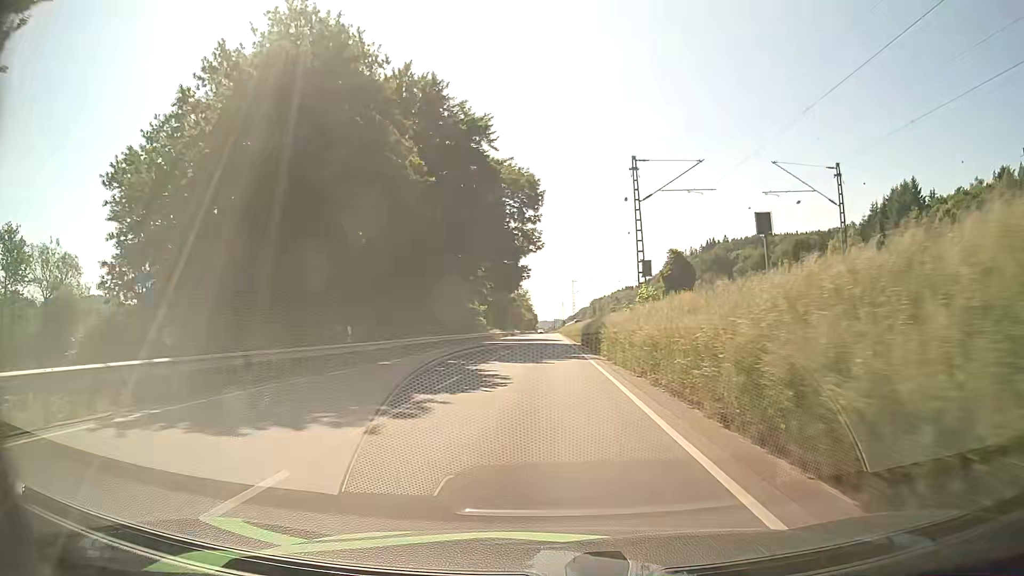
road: primary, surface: asphalt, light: Day
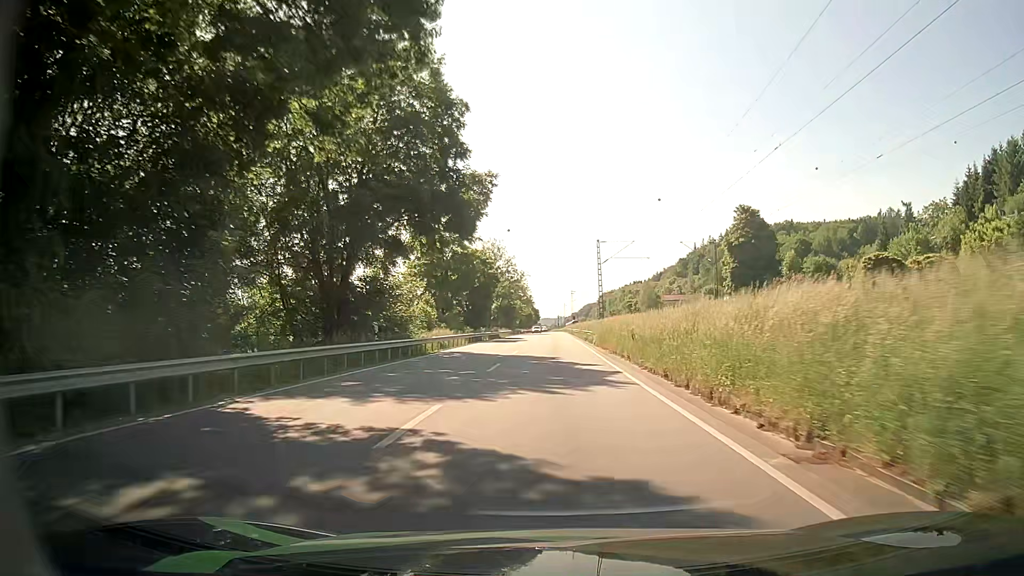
(-0.2, +50.6) m; 0°
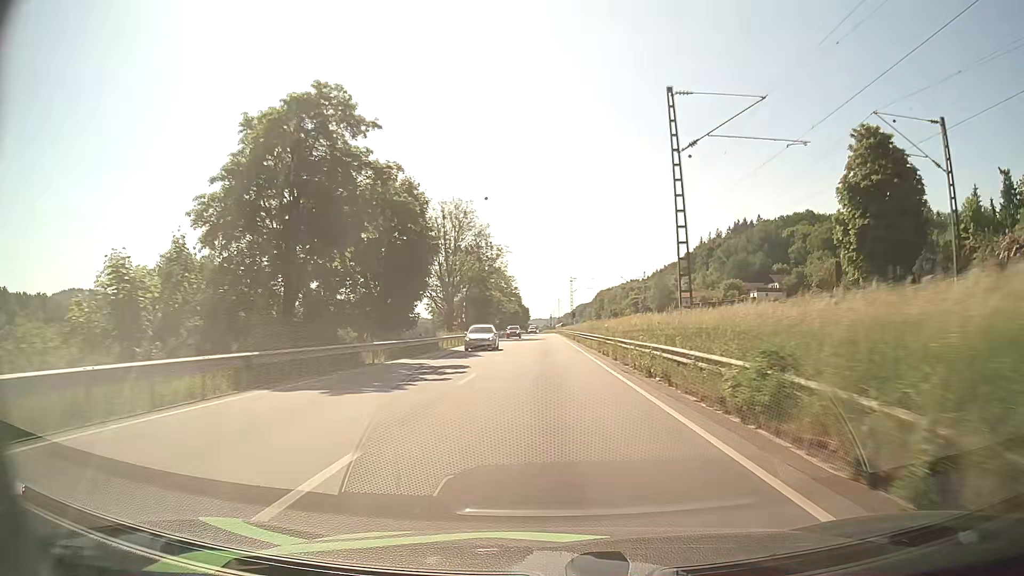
(+0.4, +41.2) m; +1°
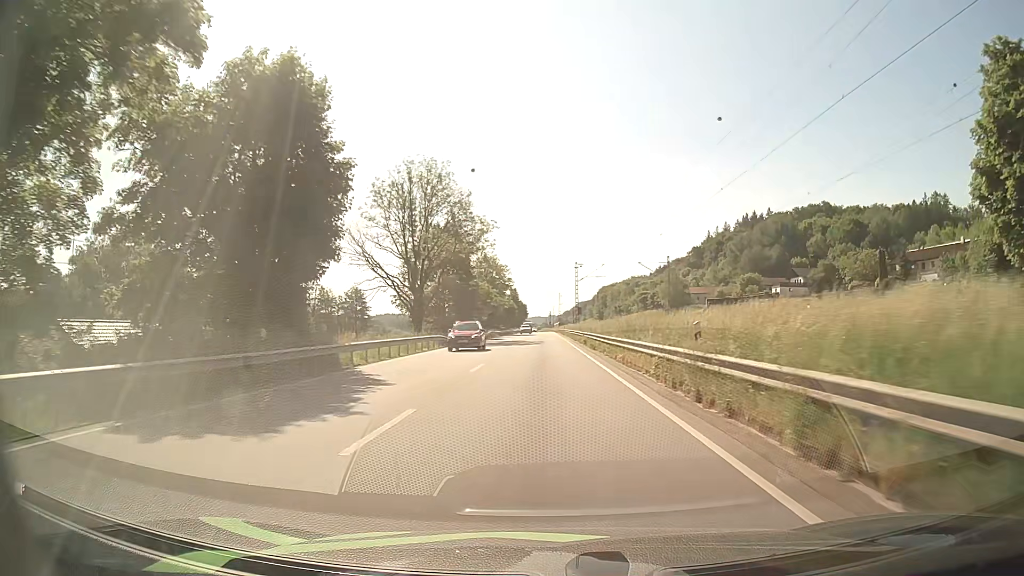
(0.0, +20.8) m; 0°
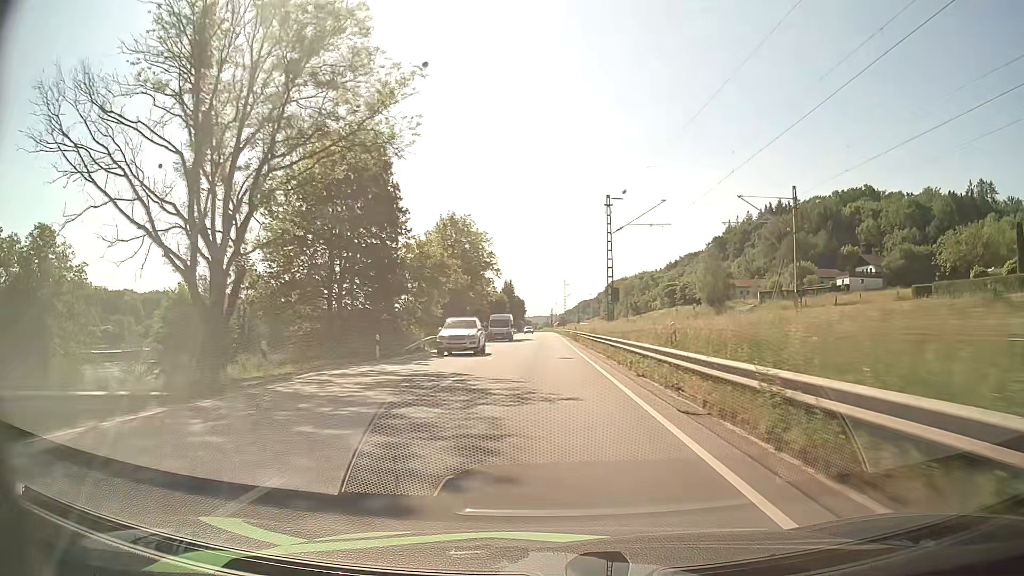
(-0.1, +42.1) m; 0°
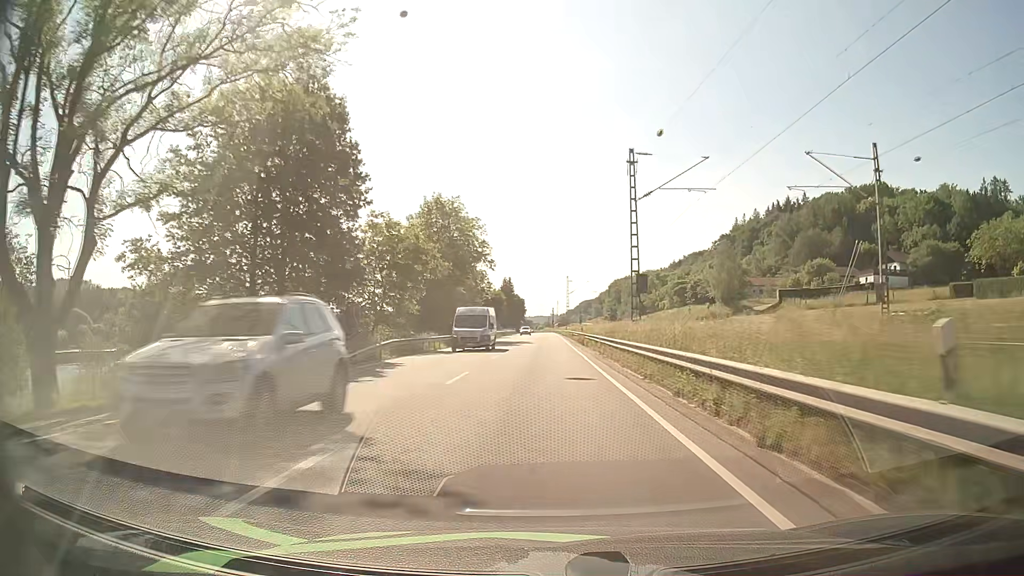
(0.0, +10.6) m; 0°
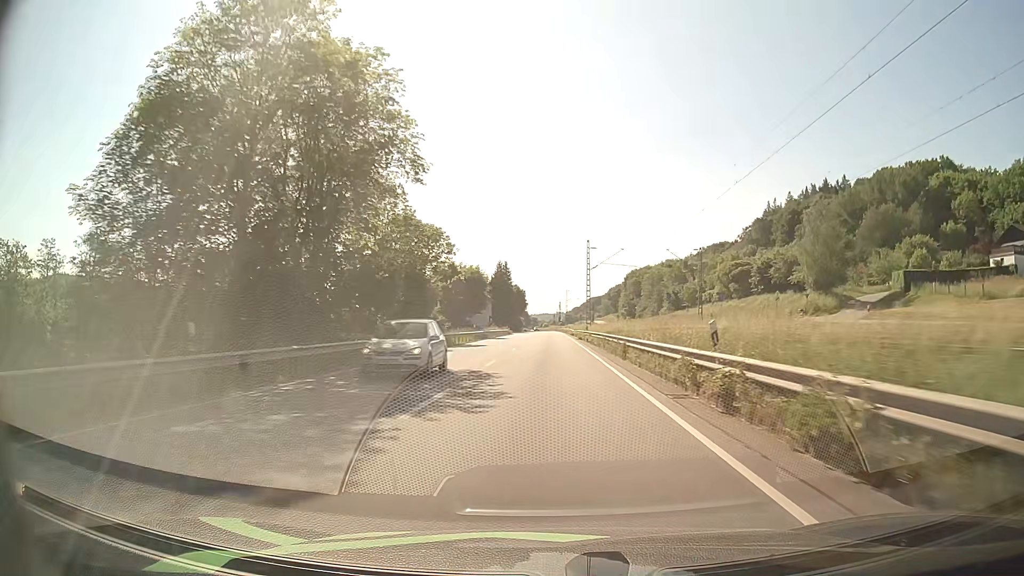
(-0.2, +43.0) m; 0°
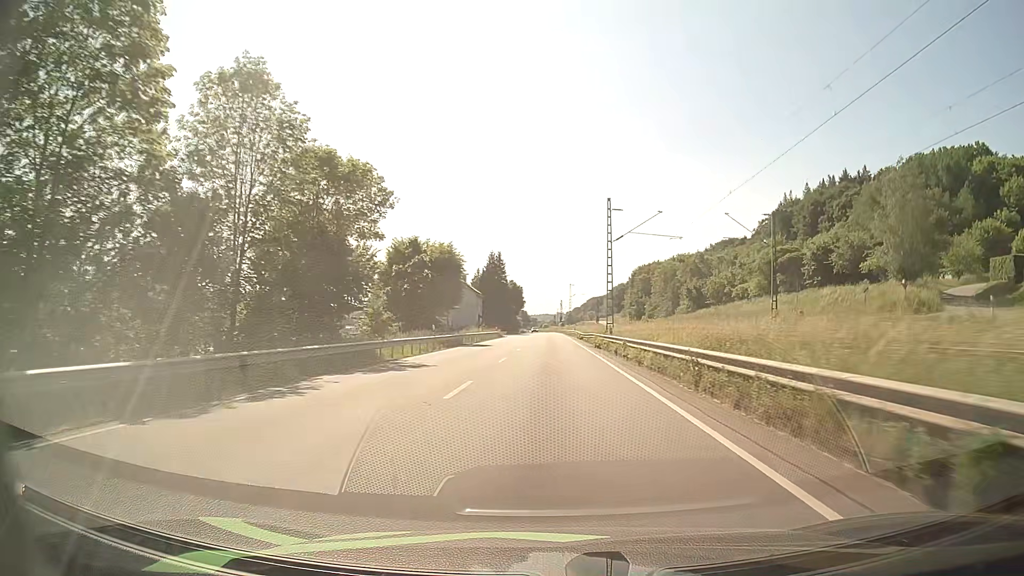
(0.0, +21.7) m; 0°
(0, +10) (0, +20) (0, +30) (0, +40) (0, +50) (+1, +60) (+1, +70) (+1, +80) (+1, +90) (+1, +100) m
